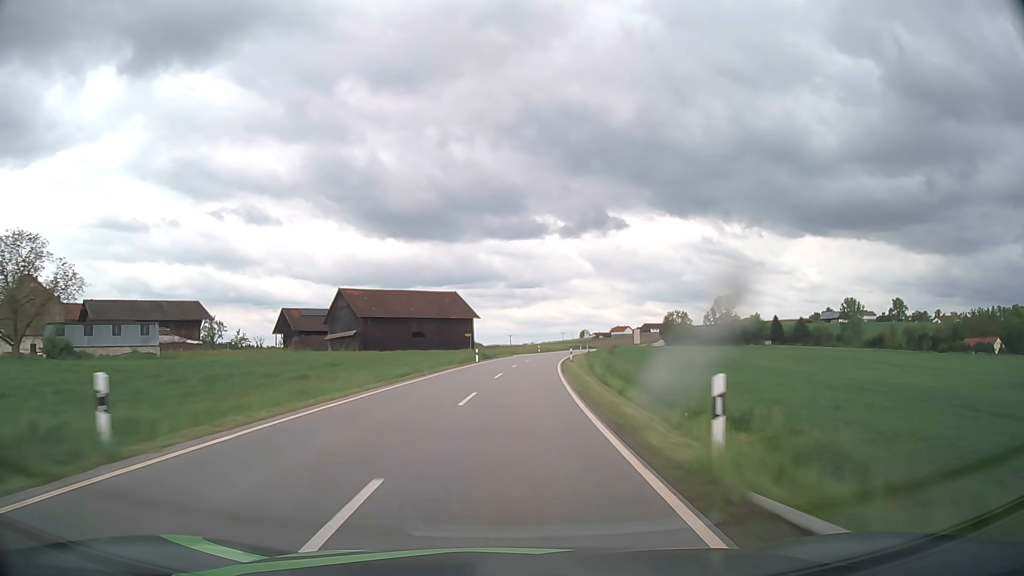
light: Day
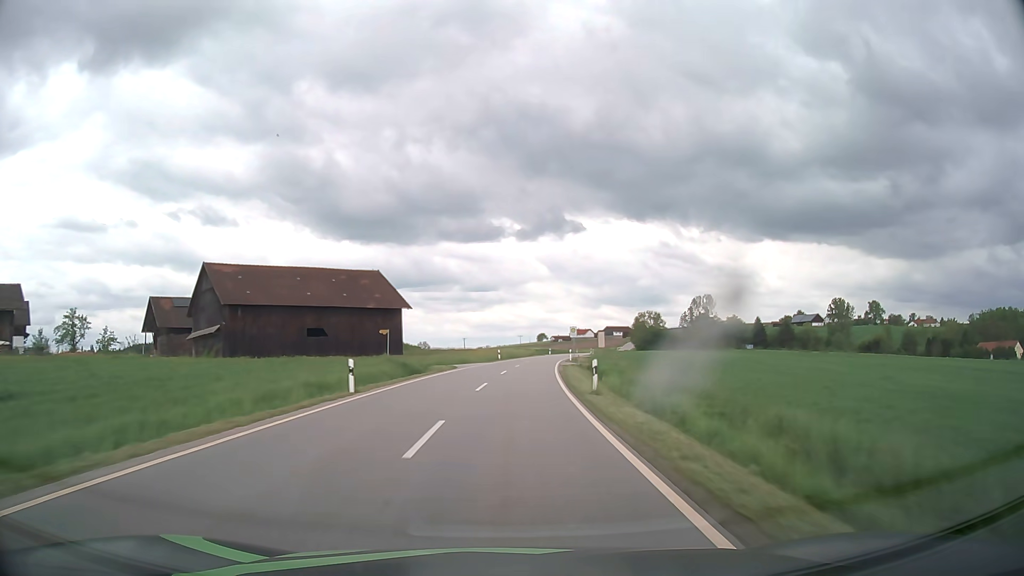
(+1.0, +31.1) m; +4°
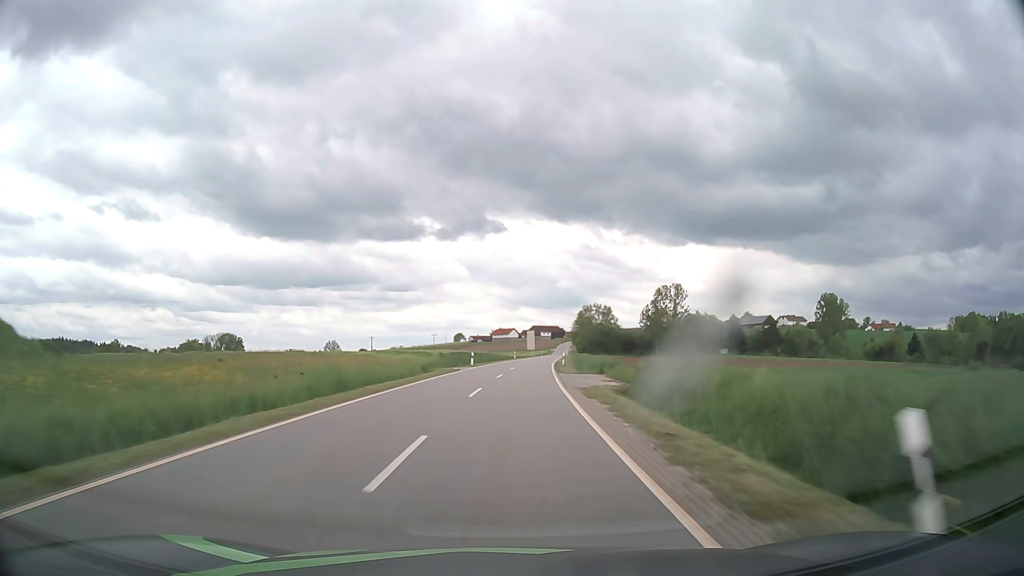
(+3.8, +62.6) m; +7°
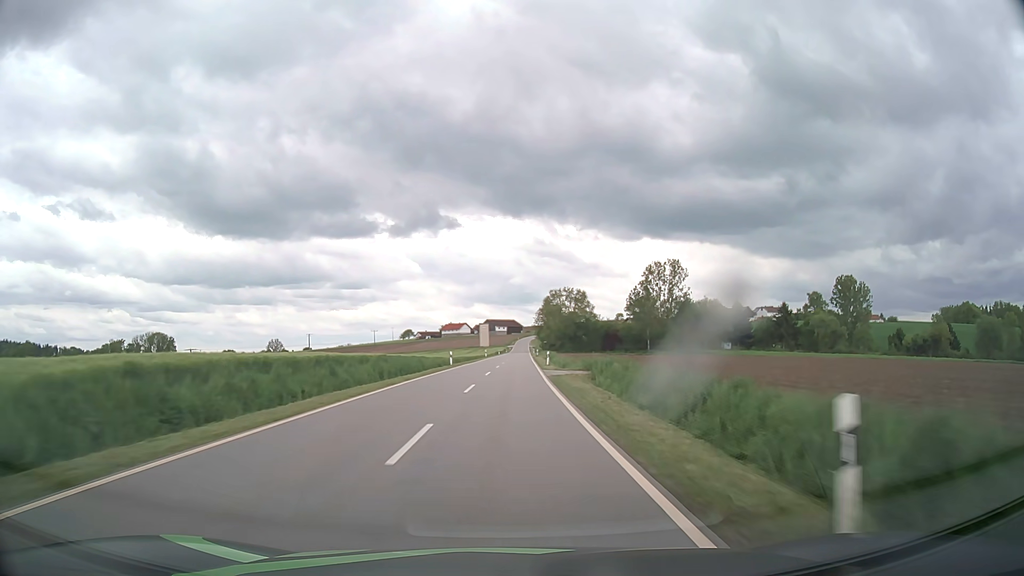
(+2.1, +47.2) m; +4°
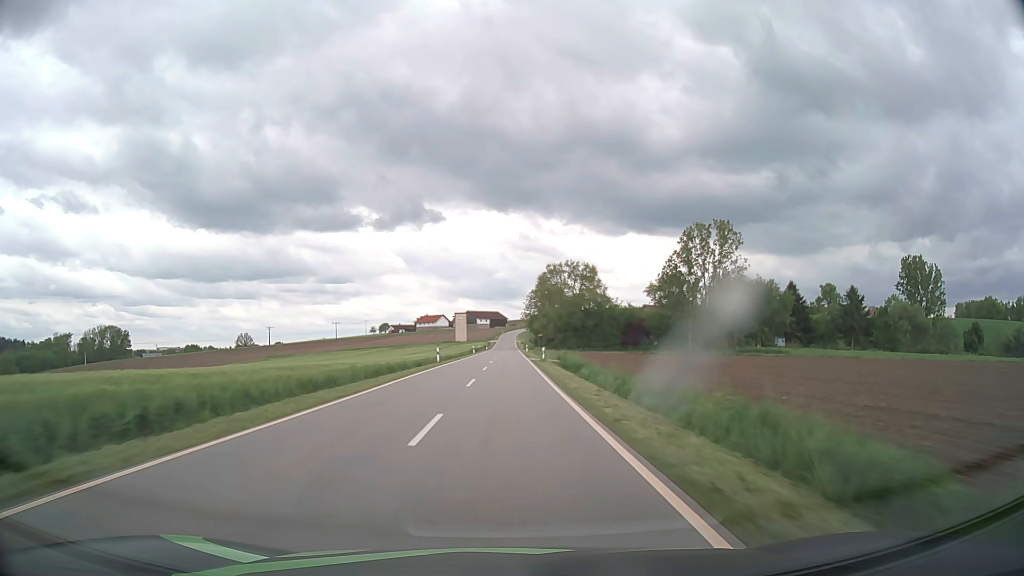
(+0.7, +47.5) m; +1°
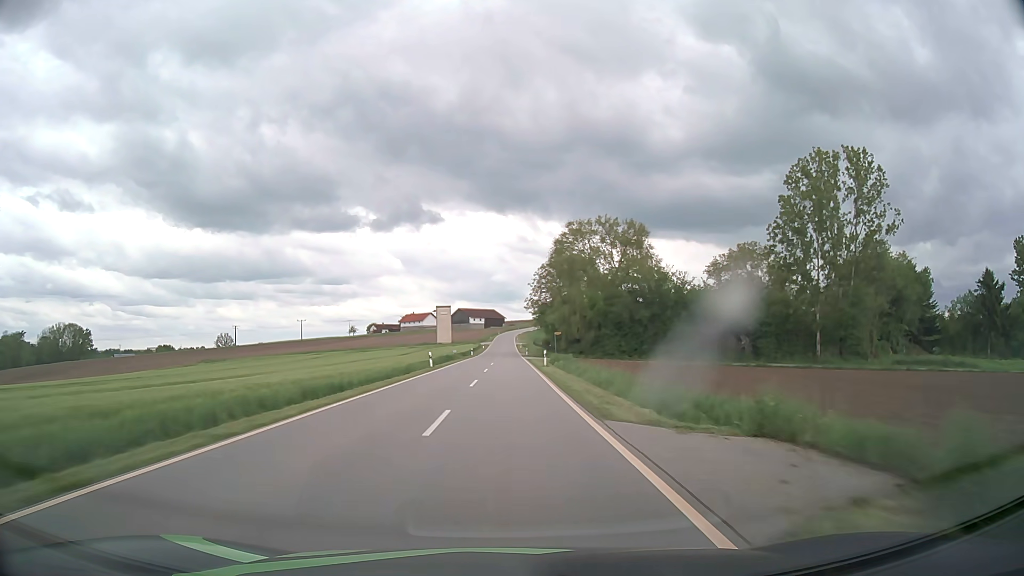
(+0.1, +47.6) m; 0°
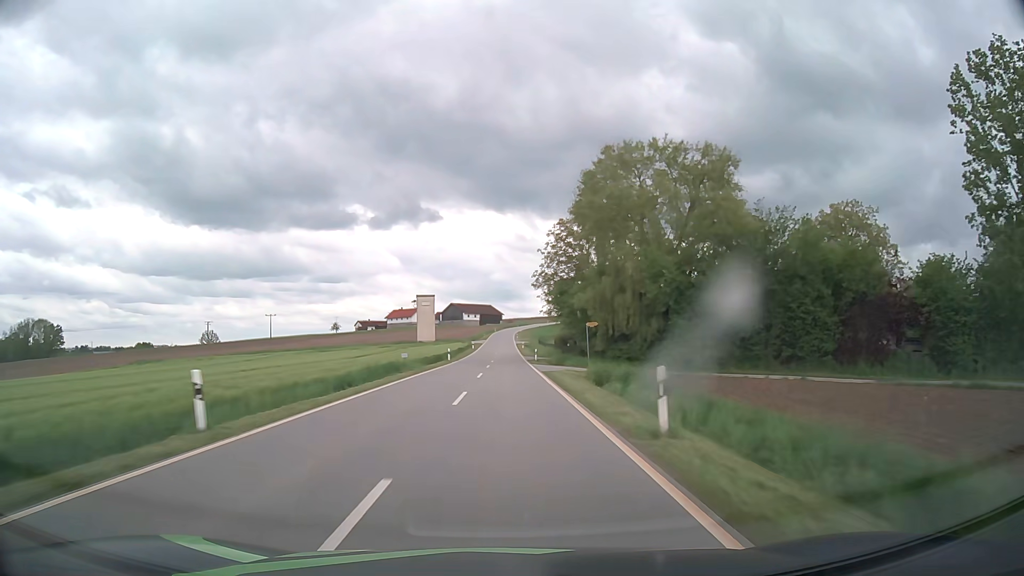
(+0.1, +31.7) m; 0°
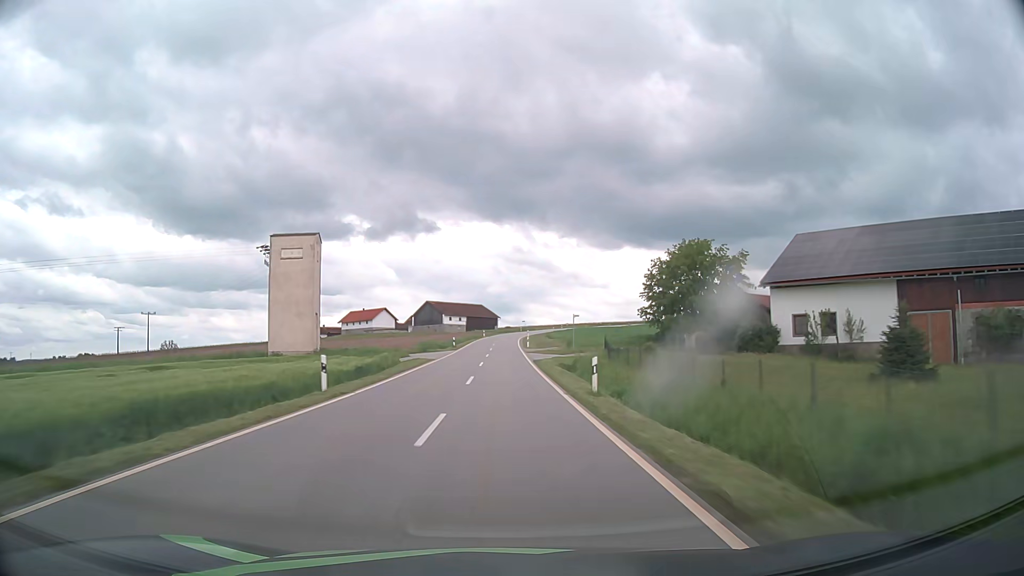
(-0.1, +79.2) m; 0°
(0, +10) (0, +20) (0, +30) (0, +40) (0, +50) (0, +60) (0, +70) (0, +80) (0, +90) (0, +100) m
